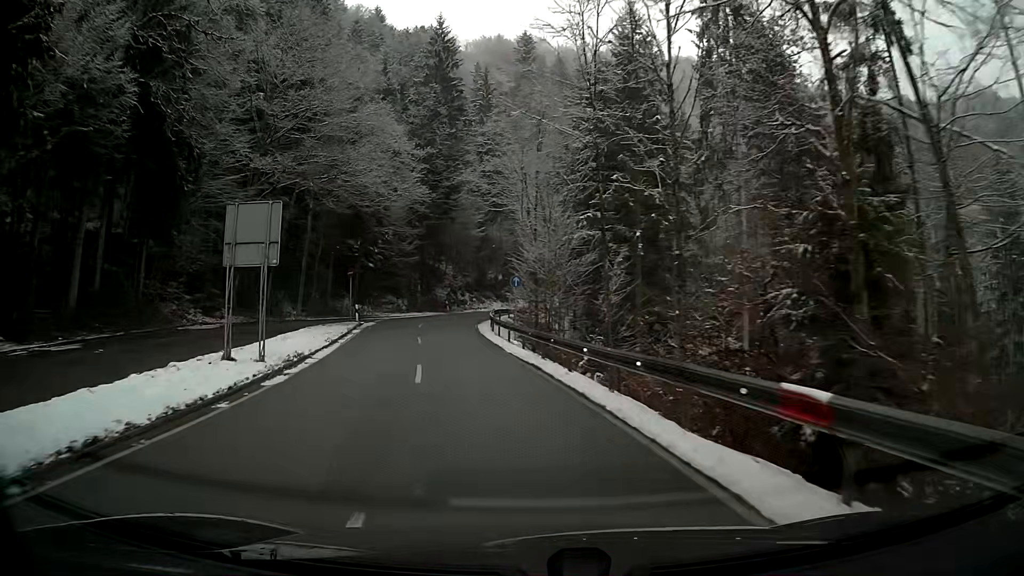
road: secondary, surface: asphalt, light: Day
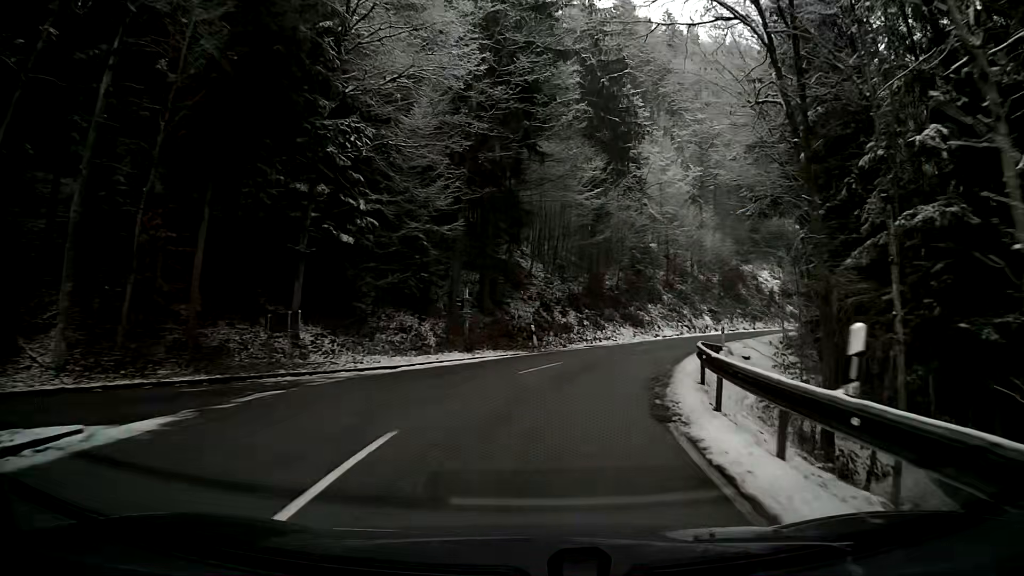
(-3.0, +34.0) m; -3°
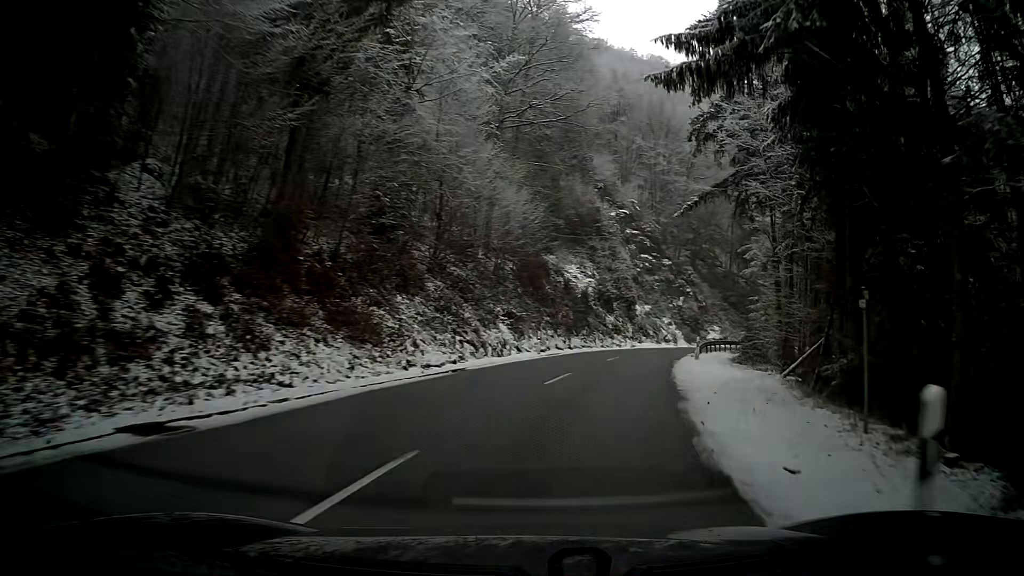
(+4.0, +24.4) m; +19°
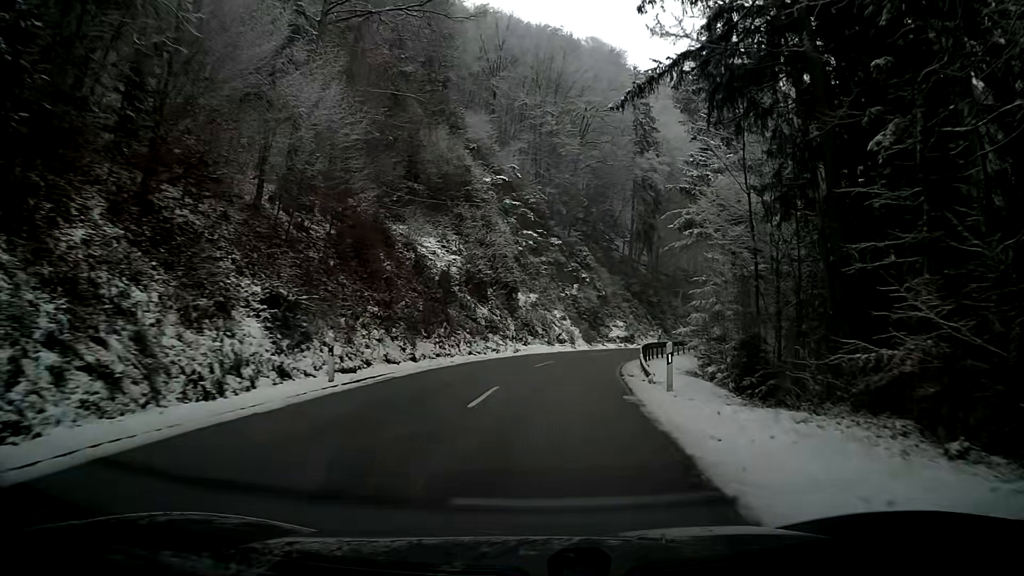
(+1.5, +16.9) m; +9°
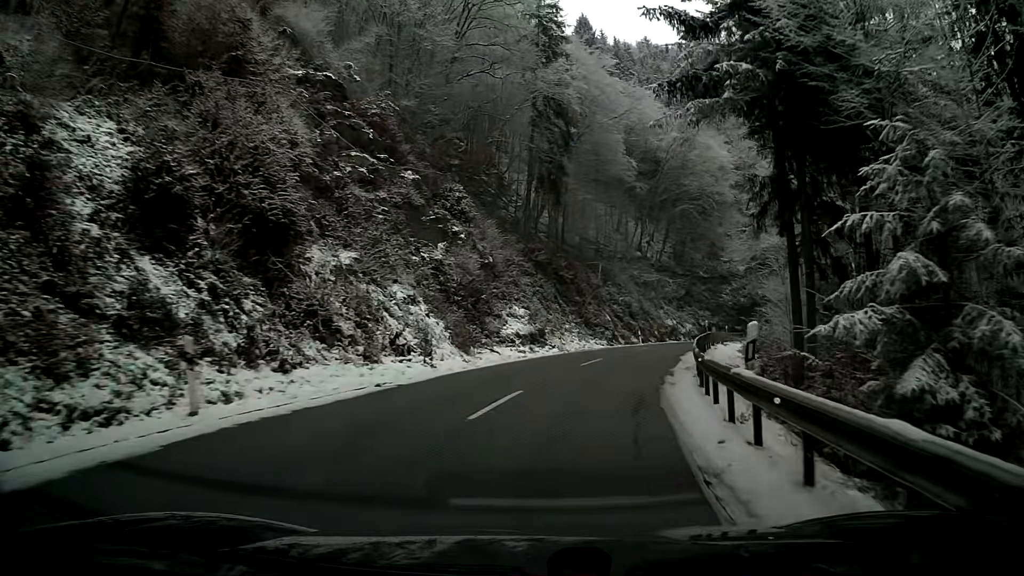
(+2.3, +26.1) m; +11°
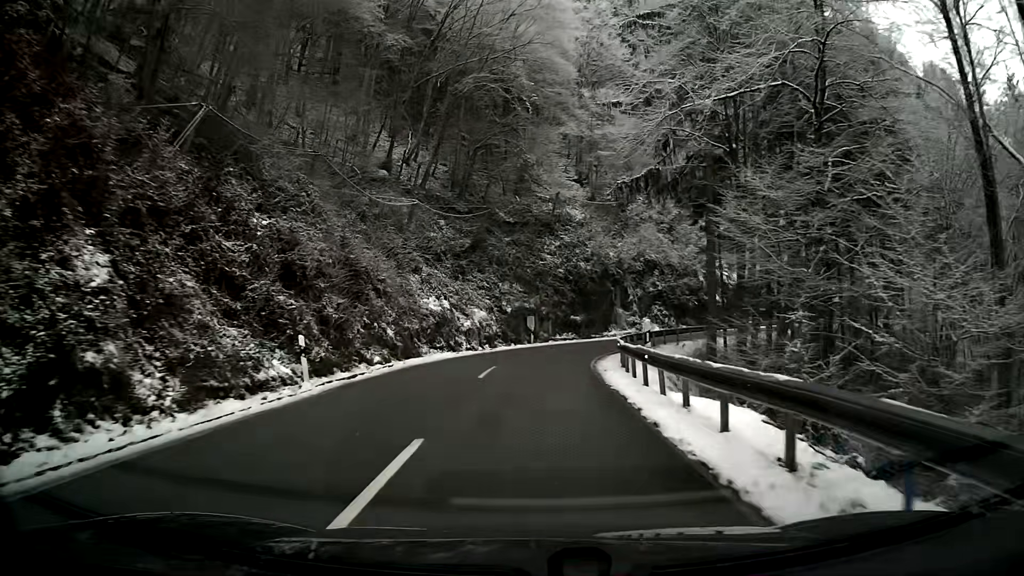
(+8.7, +41.1) m; +19°
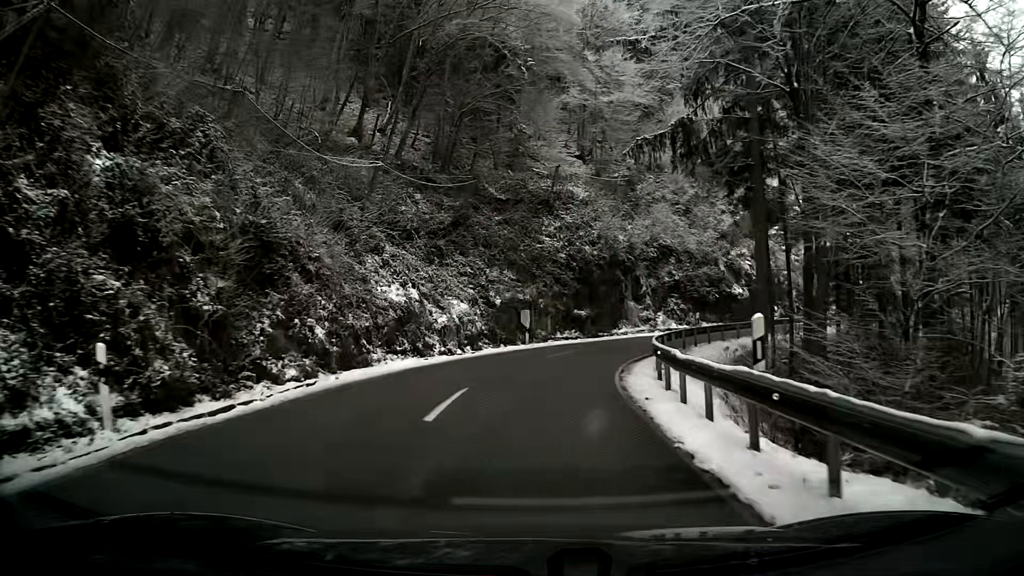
(0.0, +7.2) m; -1°
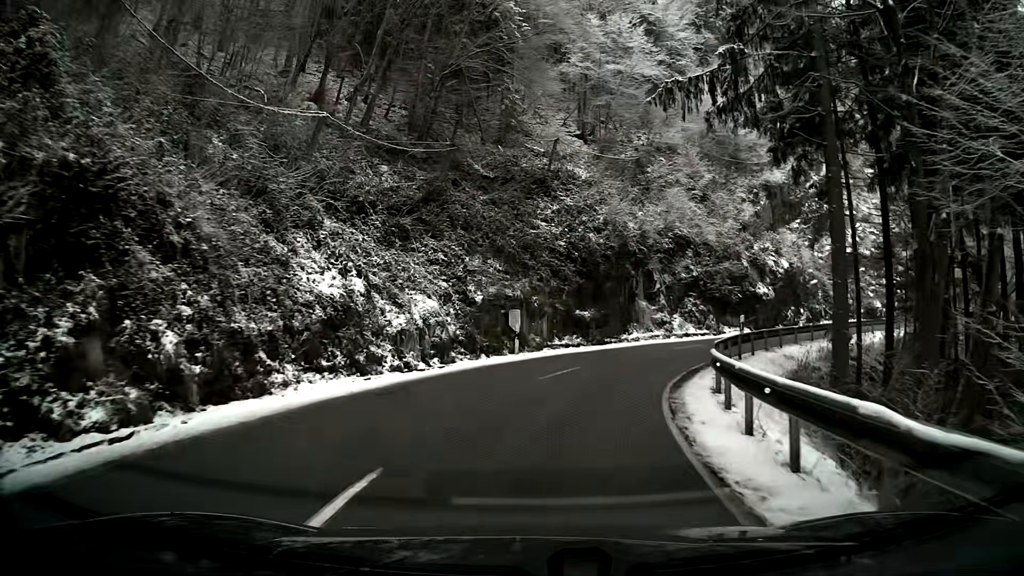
(+0.1, +6.7) m; +1°
